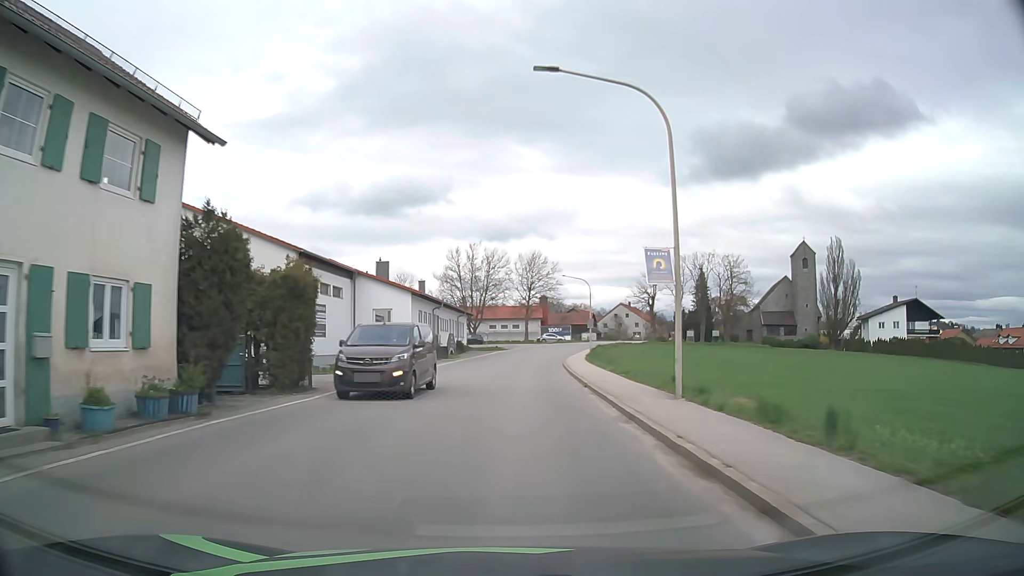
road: secondary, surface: asphalt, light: Day
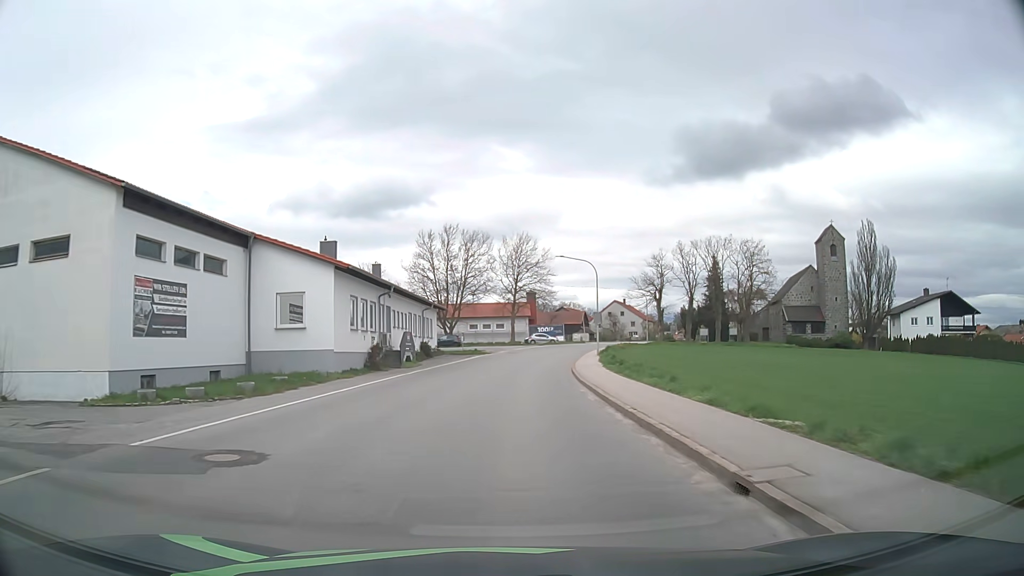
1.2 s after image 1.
(+0.2, +15.2) m; +1°
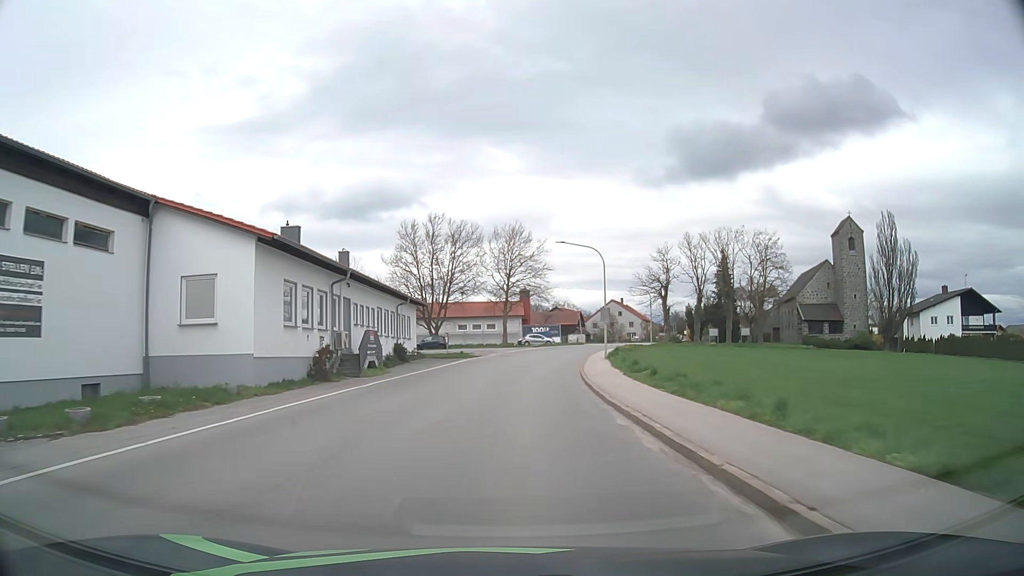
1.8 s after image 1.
(+0.1, +7.7) m; +1°
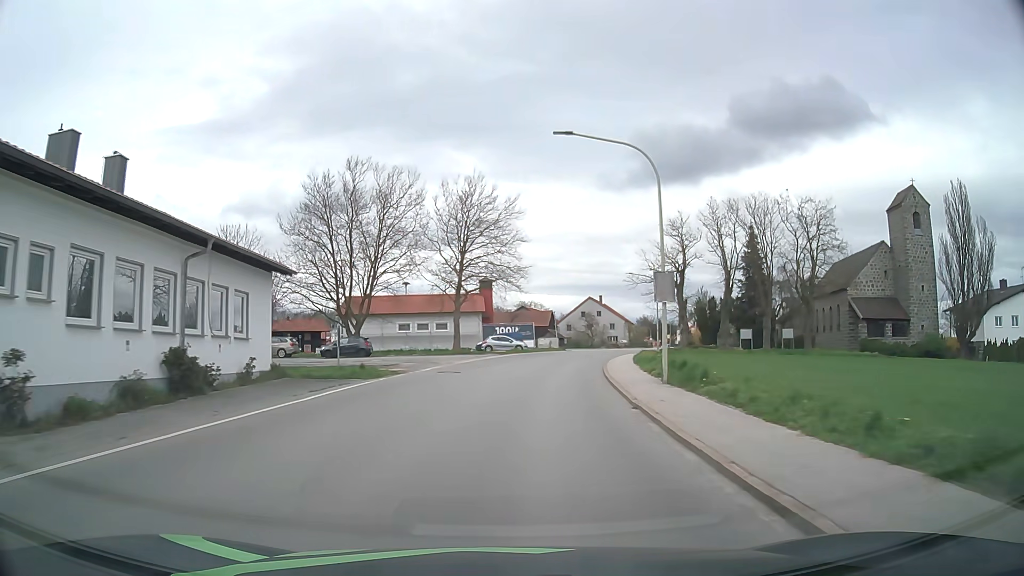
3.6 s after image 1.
(+0.5, +23.1) m; +3°
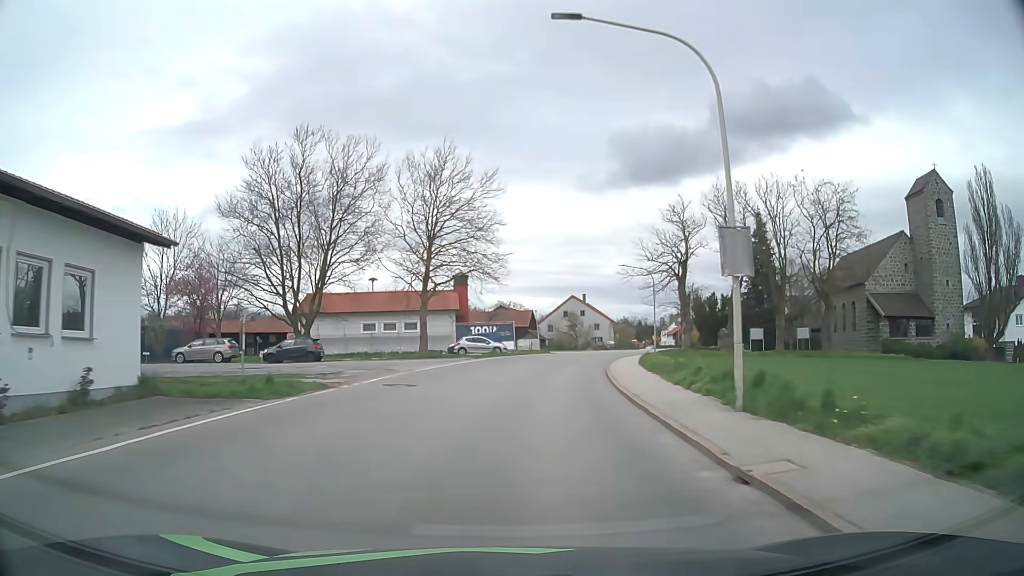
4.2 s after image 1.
(+0.1, +7.7) m; +2°
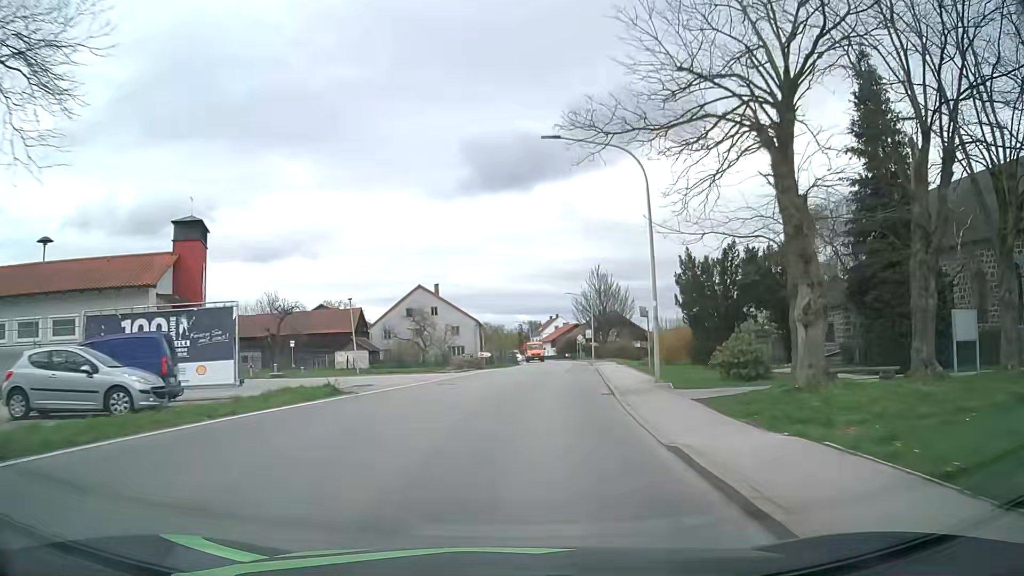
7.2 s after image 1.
(+3.9, +37.8) m; +13°
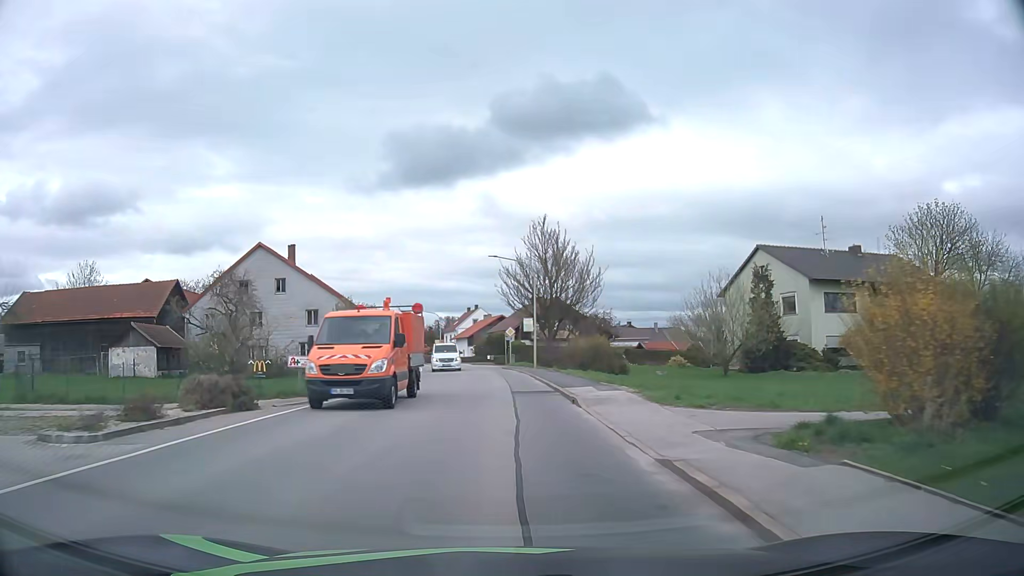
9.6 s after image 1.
(+2.1, +29.9) m; +7°
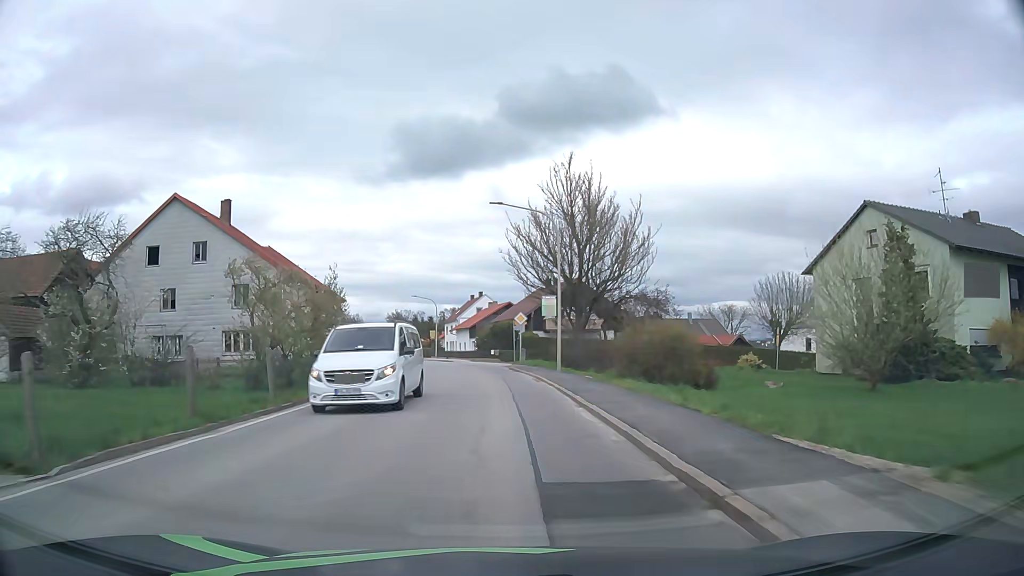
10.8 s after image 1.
(0.0, +14.9) m; -1°
(0, +10) (0, +20) (-1, +30) (-2, +40) (-4, +50) (-6, +60) (-8, +69) (-11, +79) (-13, +89) (-16, +98) m
